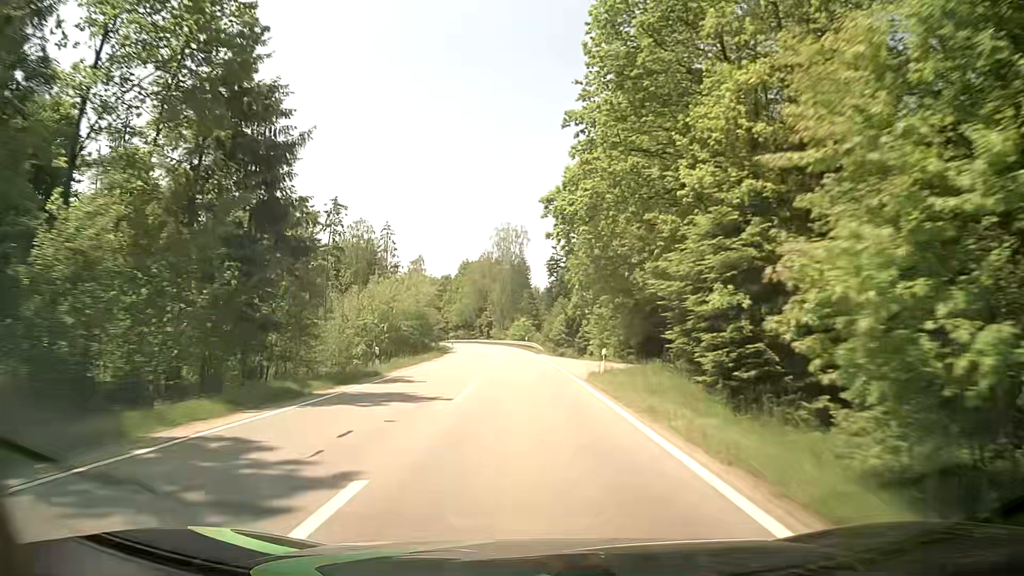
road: tertiary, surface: asphalt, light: Day
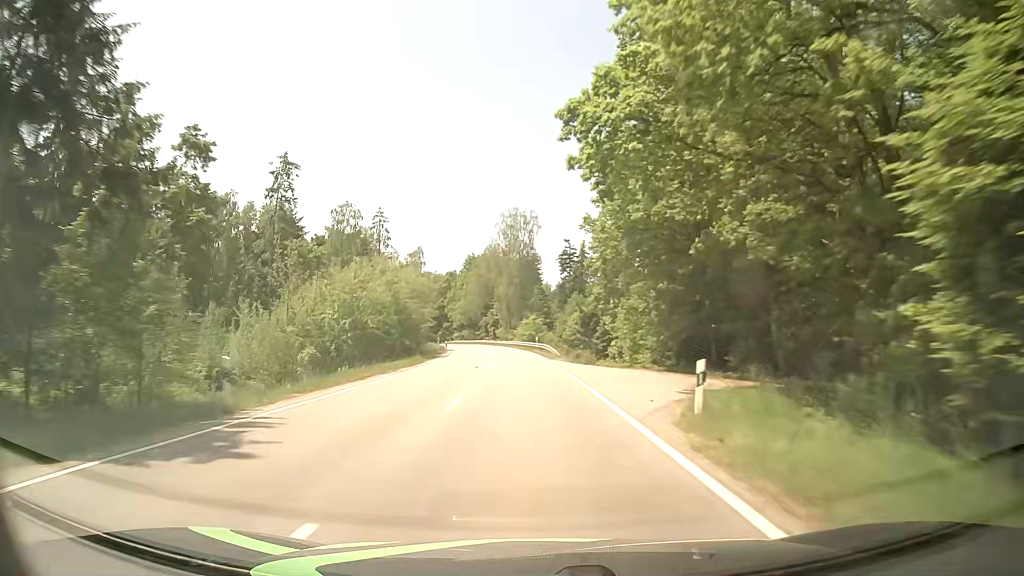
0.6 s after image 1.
(0.0, +13.7) m; 0°
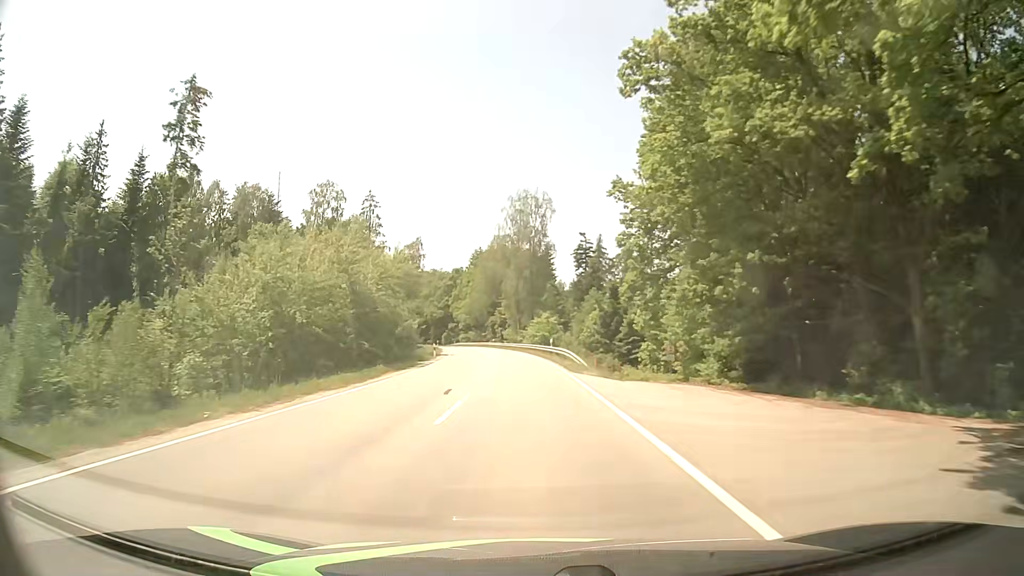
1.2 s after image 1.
(-0.2, +14.0) m; -2°
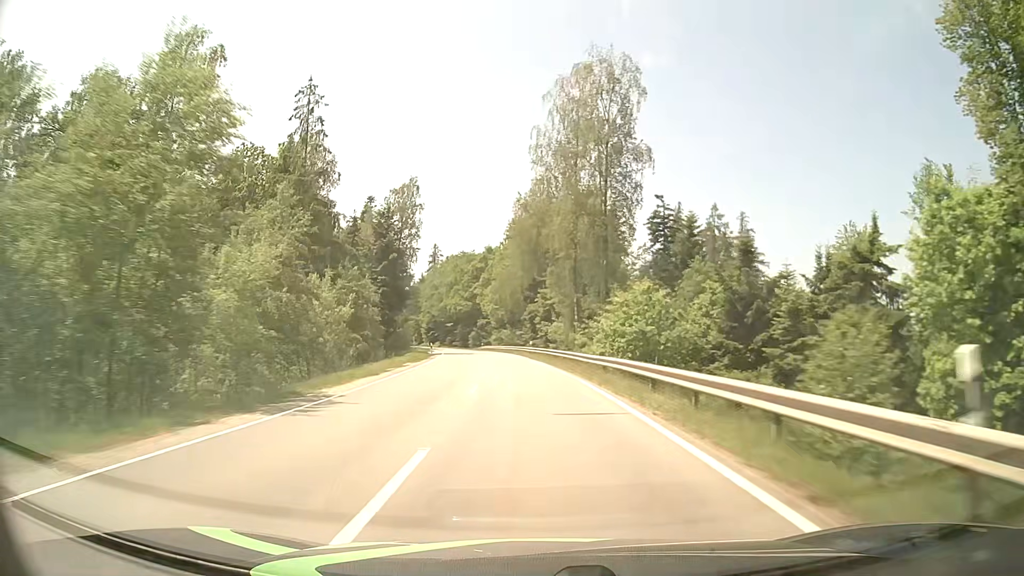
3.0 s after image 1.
(-1.0, +43.3) m; -4°
(0, +10) (0, +20) (-1, +30) (-2, +40) (-2, +50) (-3, +60) (-5, +70) (-6, +80) (-8, +90) (-10, +99) m
